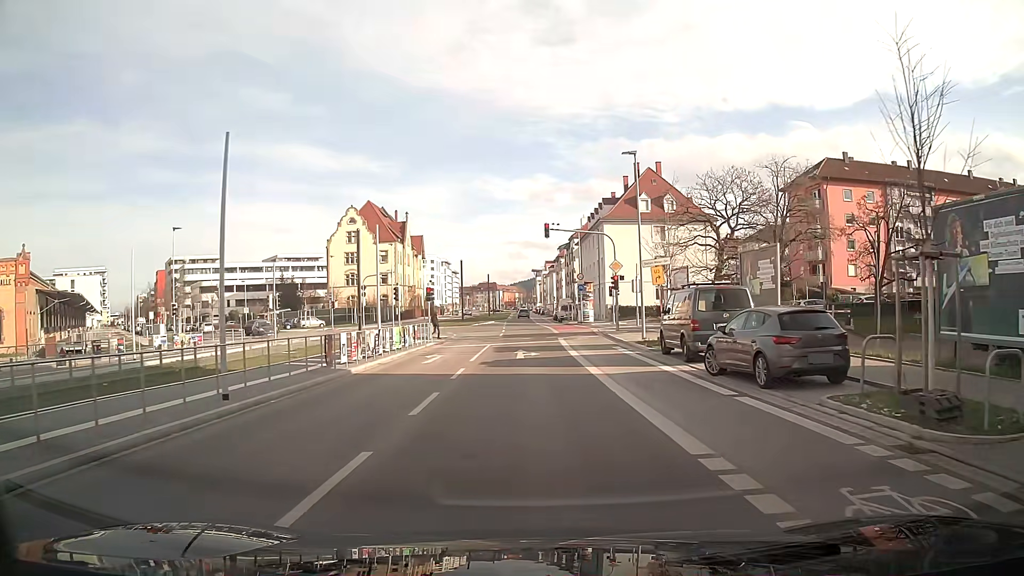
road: secondary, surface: asphalt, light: Day
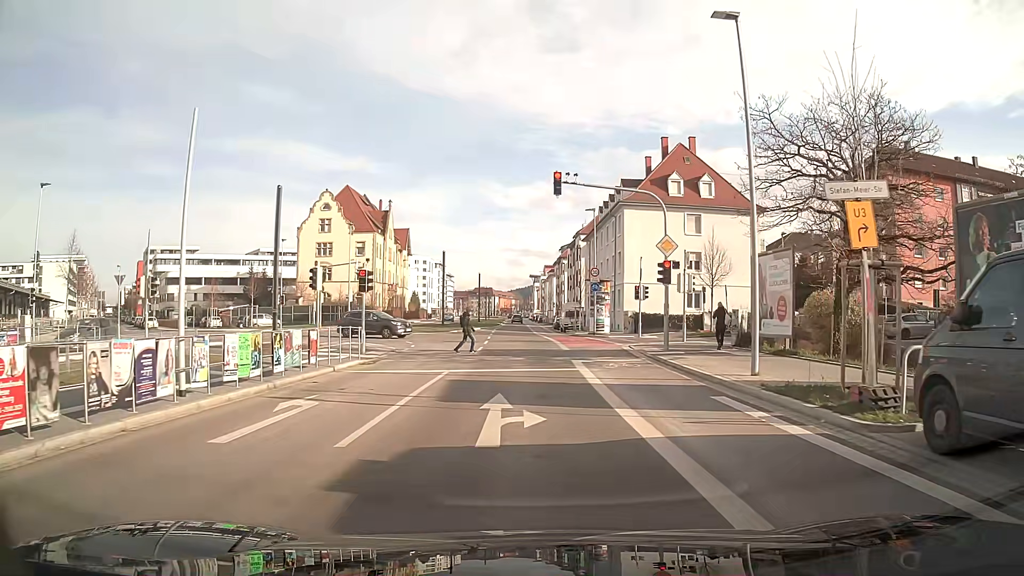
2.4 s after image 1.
(0.0, +14.8) m; 0°
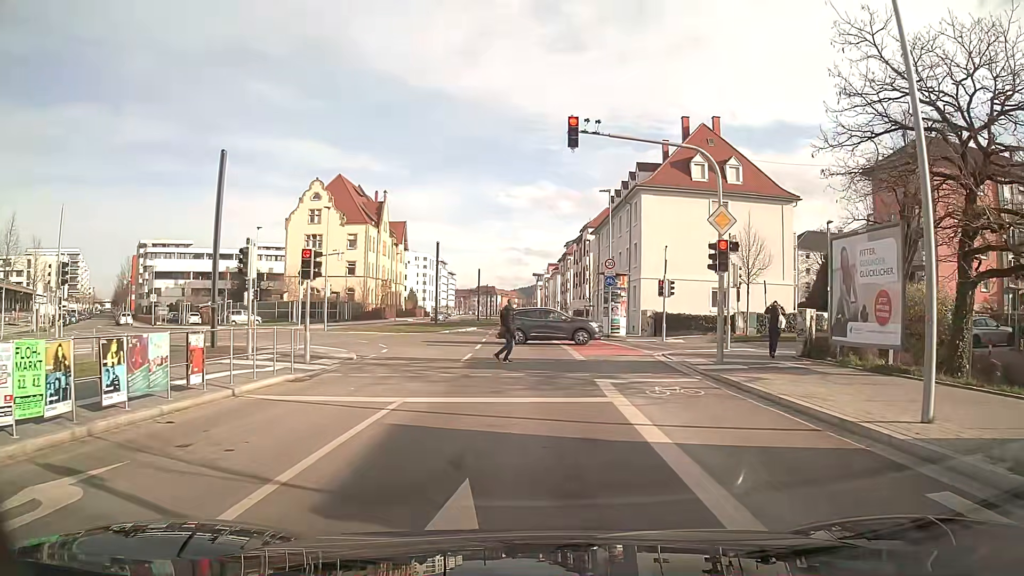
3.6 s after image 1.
(0.0, +6.5) m; 0°
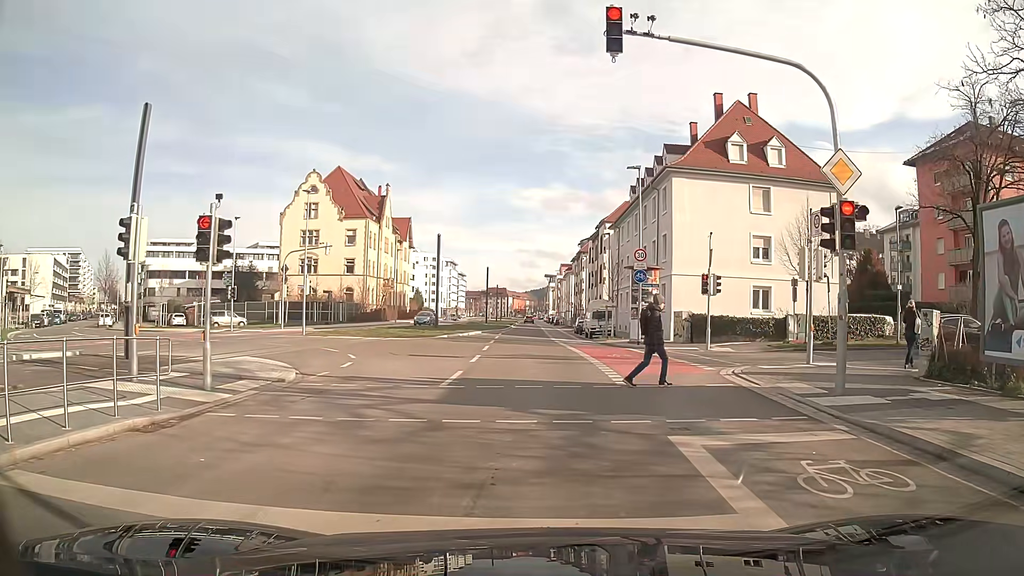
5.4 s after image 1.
(0.0, +6.2) m; -1°
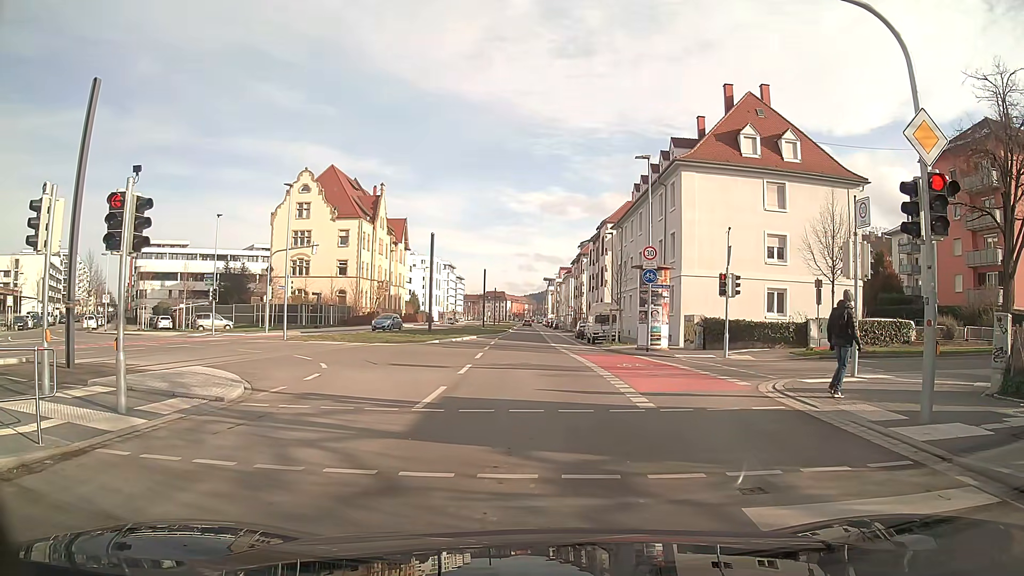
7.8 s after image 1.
(0.0, +2.6) m; 0°
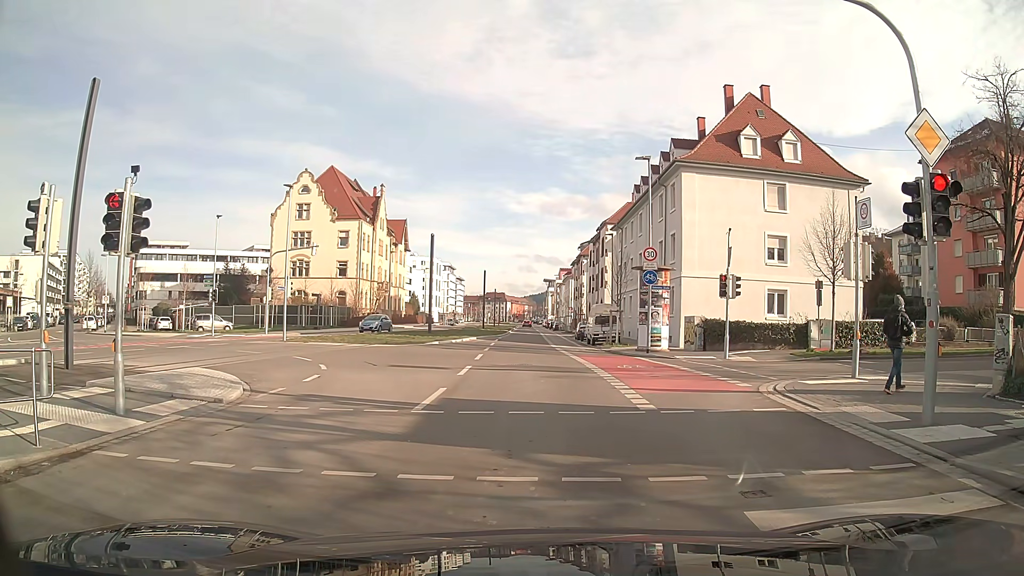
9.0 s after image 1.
(0.0, +0.1) m; 0°
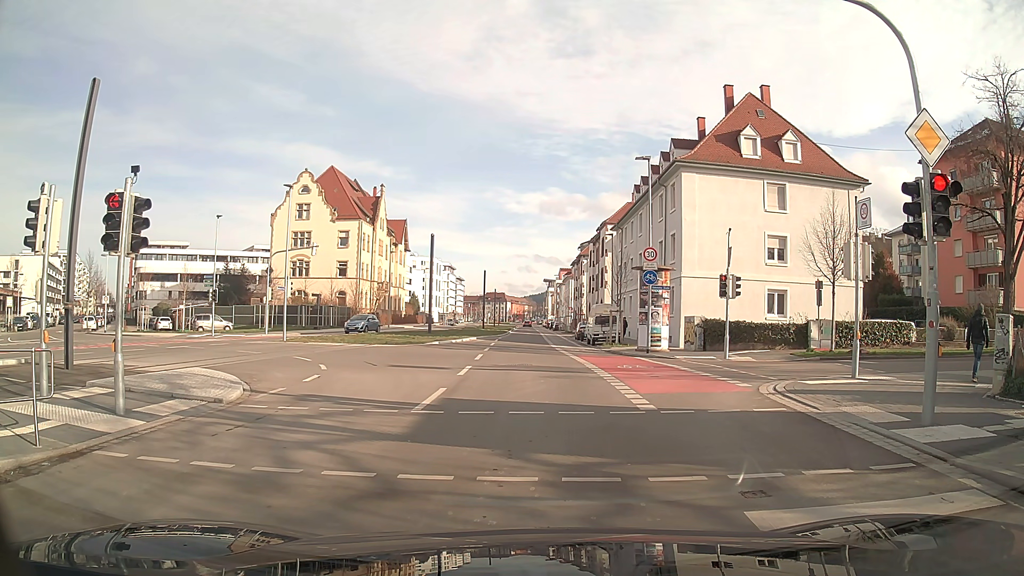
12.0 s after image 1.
(0.0, 0.0) m; 0°
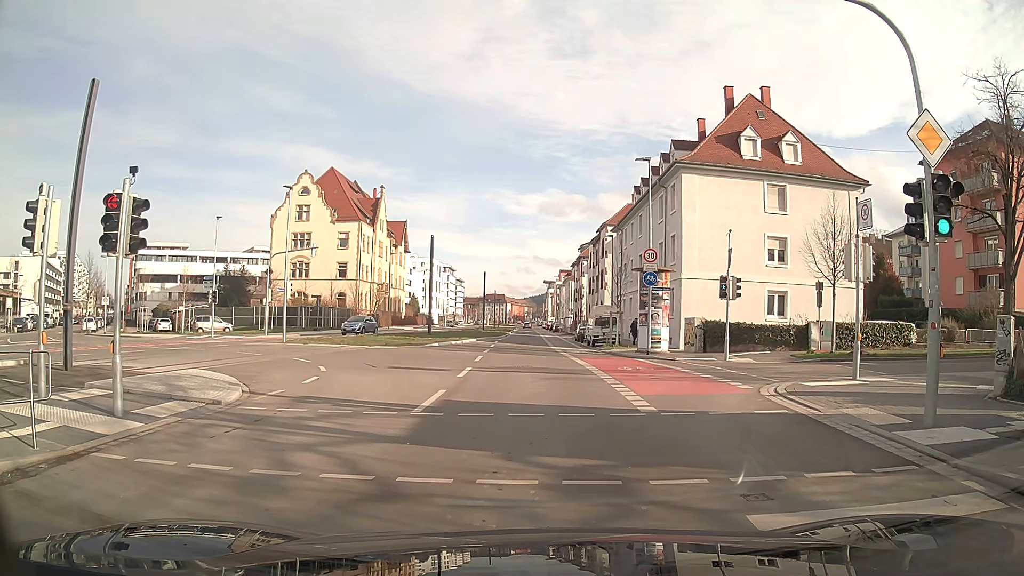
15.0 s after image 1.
(0.0, 0.0) m; 0°
(0, +10) (0, +20) (0, +30) (0, +40) (0, +50) (0, +60) (+1, +70) (+1, +80) (+1, +90) (+1, +100) m
